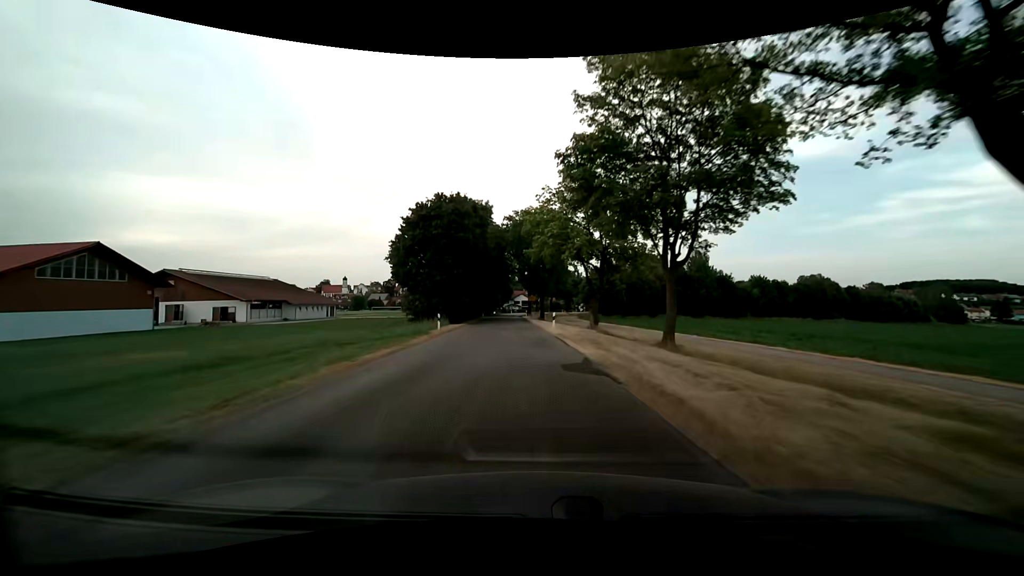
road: unclassified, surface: asphalt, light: Day
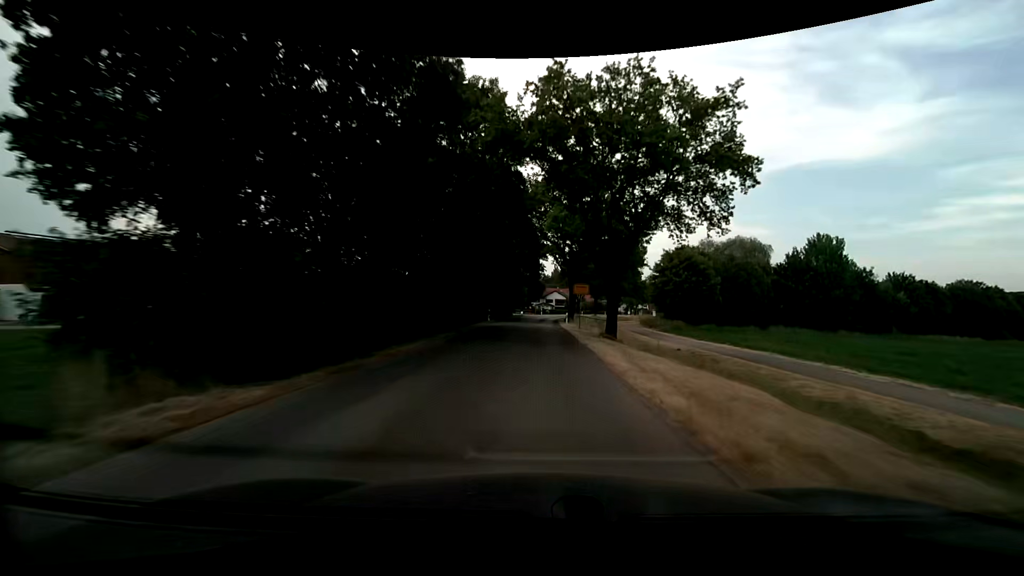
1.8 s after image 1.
(-1.4, +34.3) m; -4°
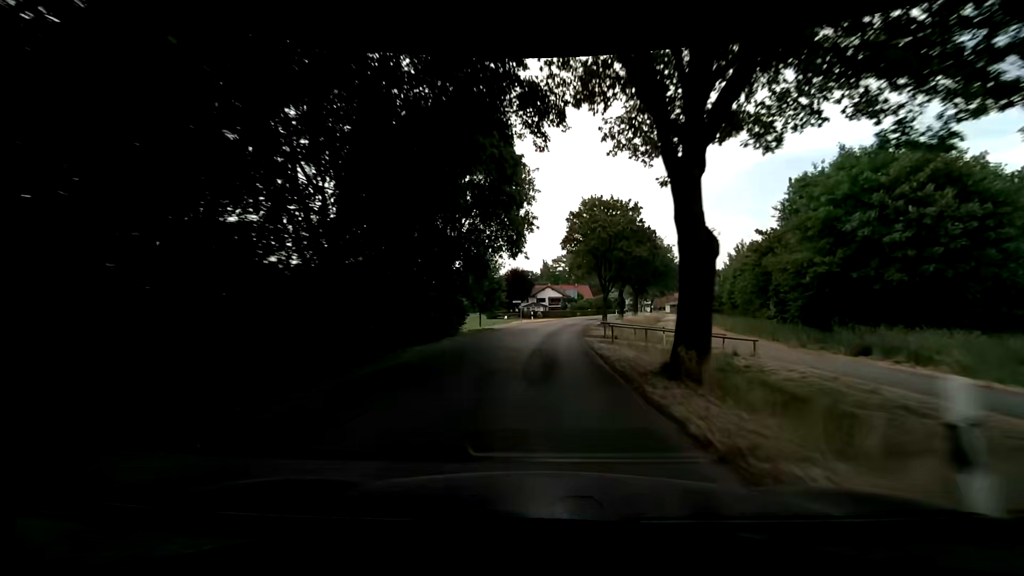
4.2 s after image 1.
(+0.3, +39.8) m; +1°
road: residential
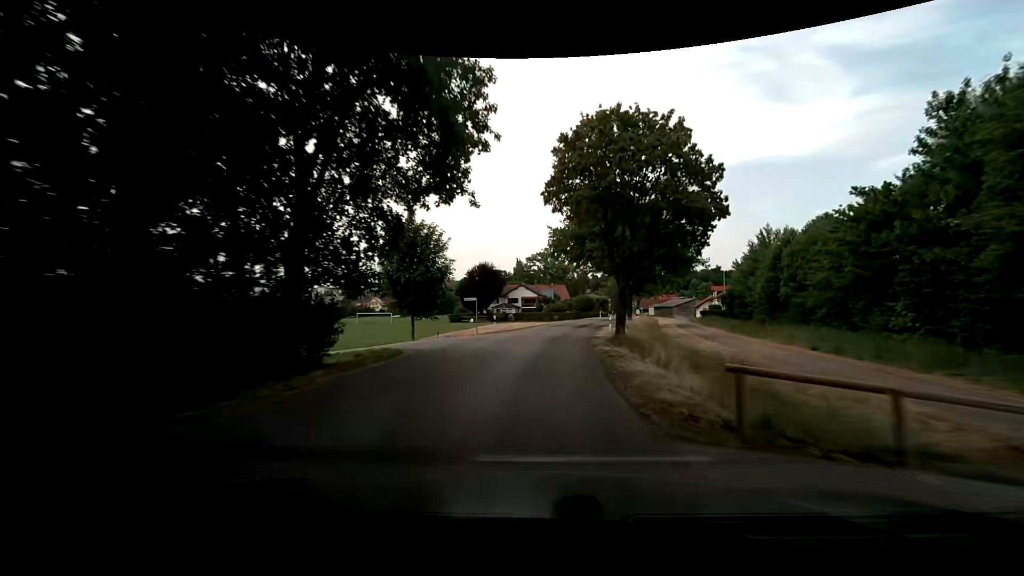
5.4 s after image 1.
(+0.6, +17.8) m; +2°
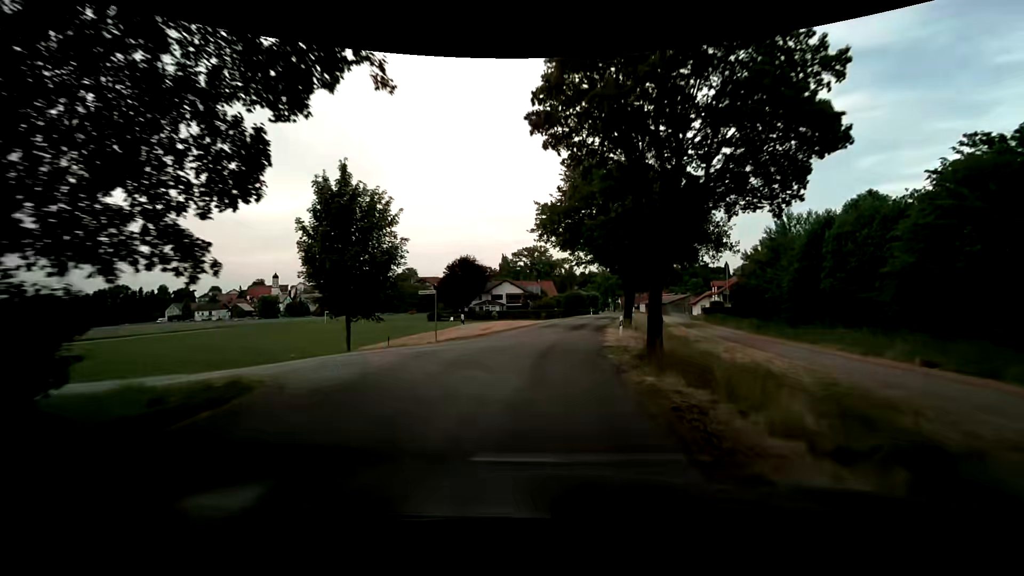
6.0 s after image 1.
(+0.2, +8.7) m; +2°
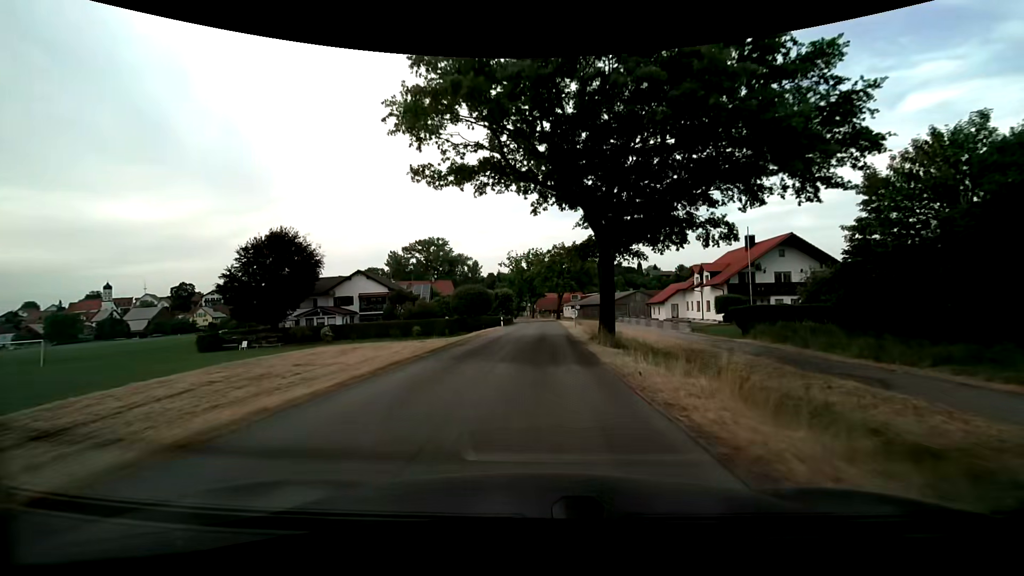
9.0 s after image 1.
(+4.2, +42.8) m; +10°
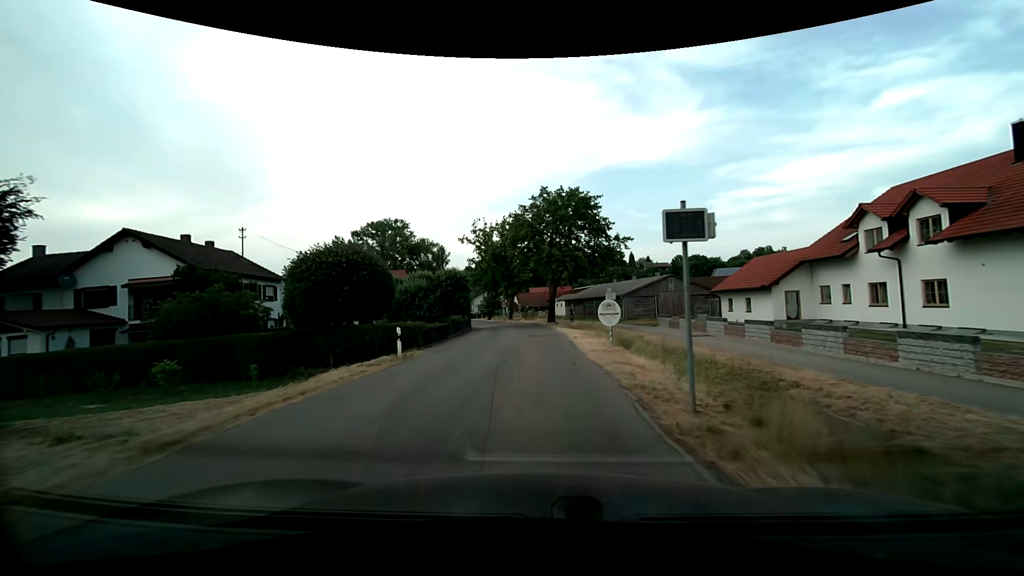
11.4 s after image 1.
(+0.8, +34.0) m; +2°
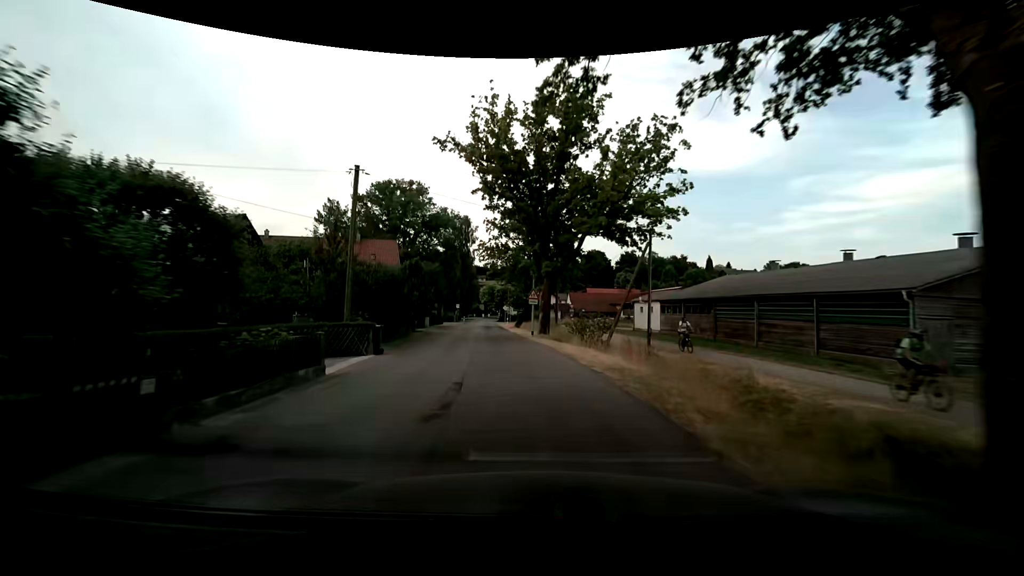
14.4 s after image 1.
(-1.1, +40.7) m; -6°
(0, +10) (-1, +20) (-2, +30) (-4, +40) (-5, +50) (-6, +60) (-7, +70) (-8, +80) (-9, +89) (-10, +99) m
